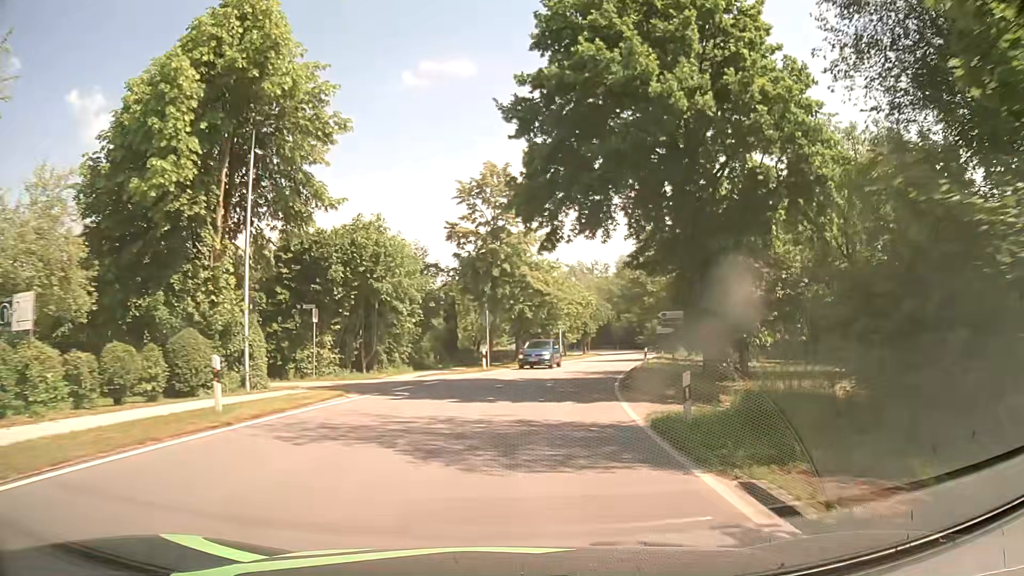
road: secondary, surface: asphalt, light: Day
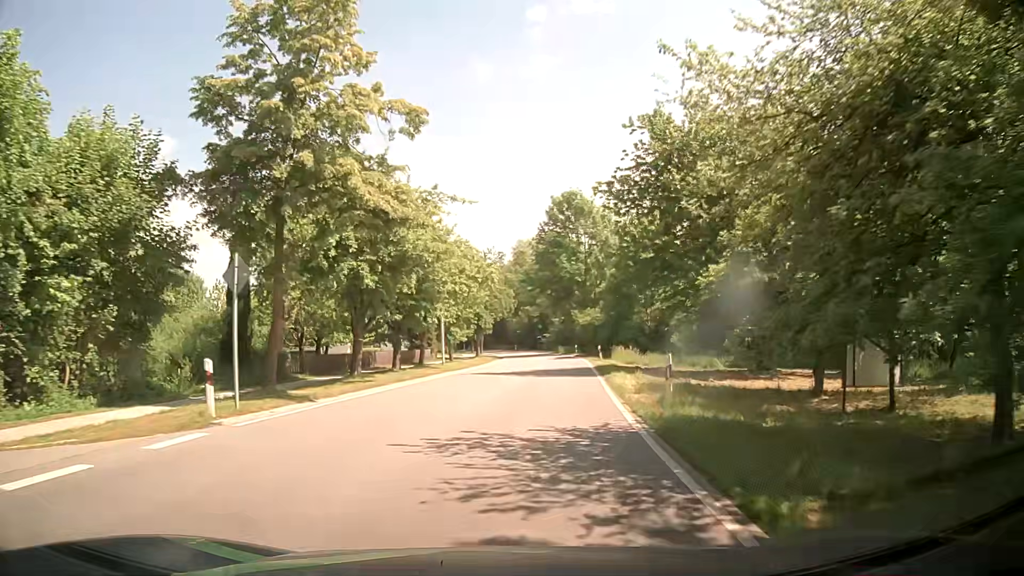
(+1.9, +22.9) m; +9°
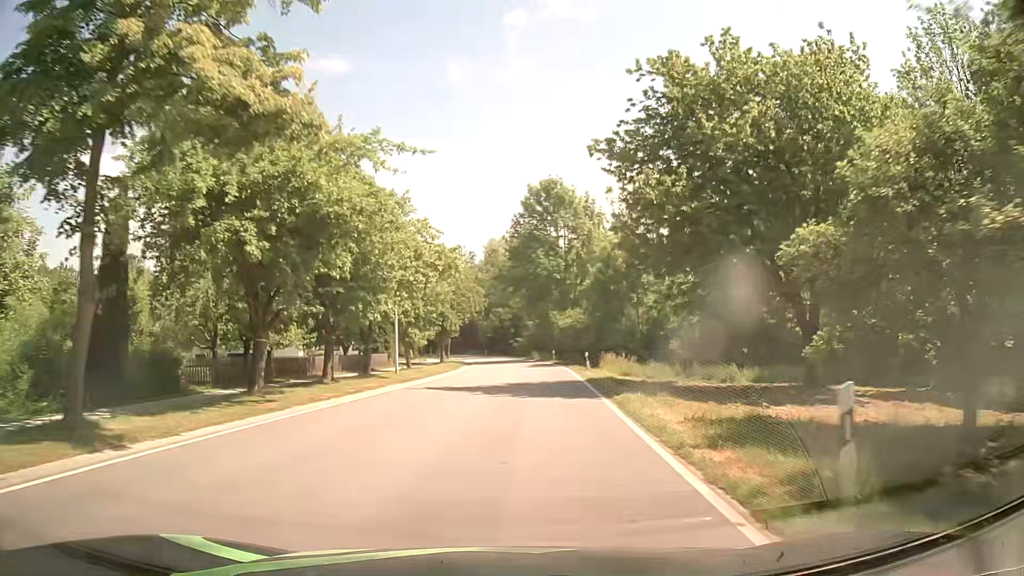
(+0.2, +7.7) m; +3°
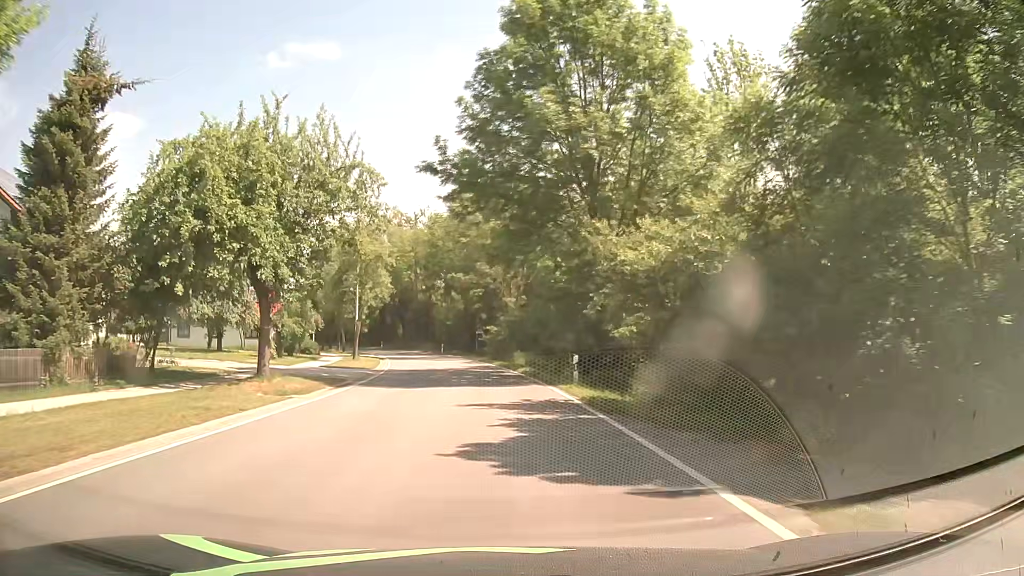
(+1.6, +38.3) m; +2°
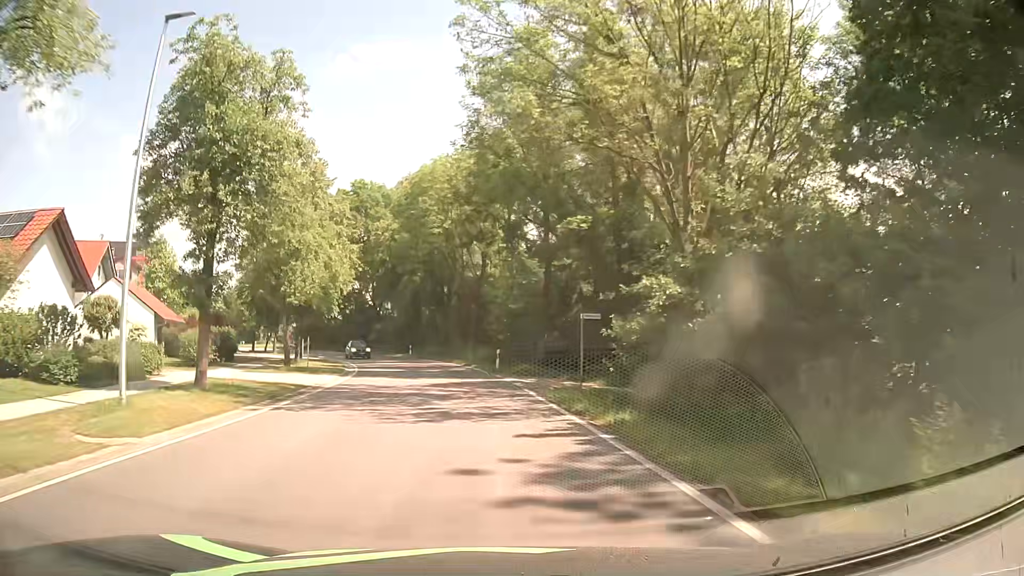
(-2.4, +38.2) m; -6°
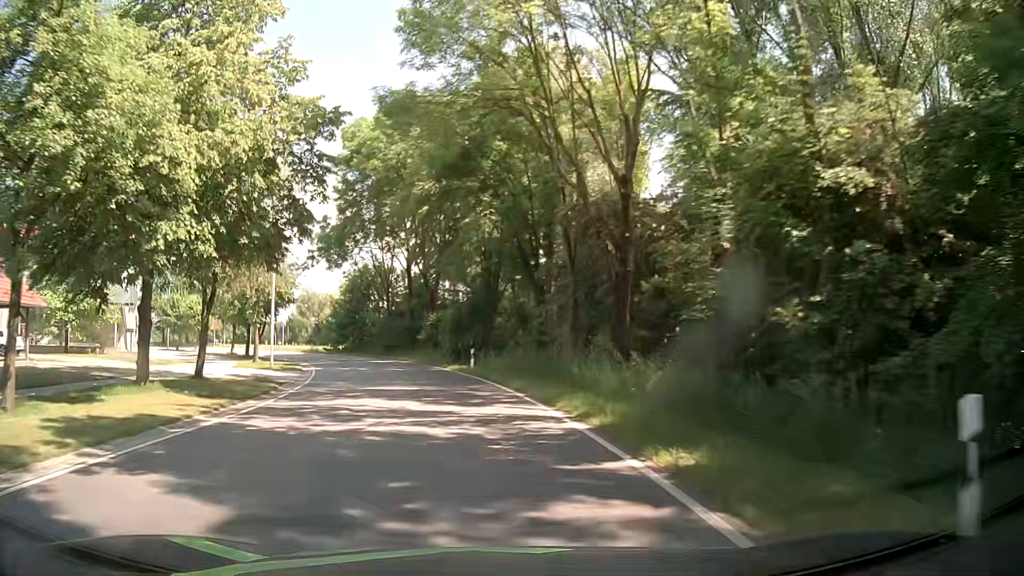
(-2.4, +30.3) m; -9°
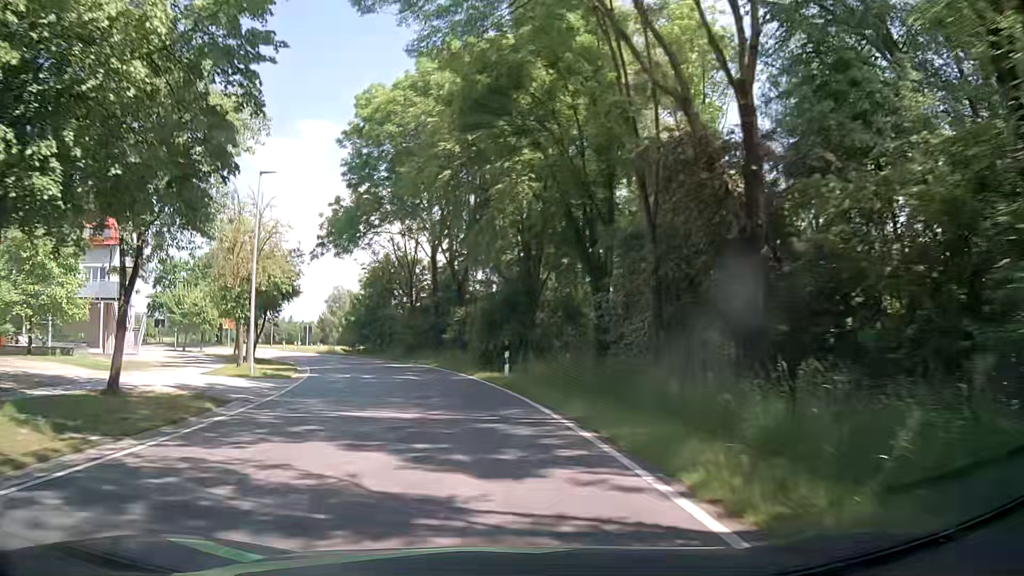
(-0.2, +7.6) m; -2°
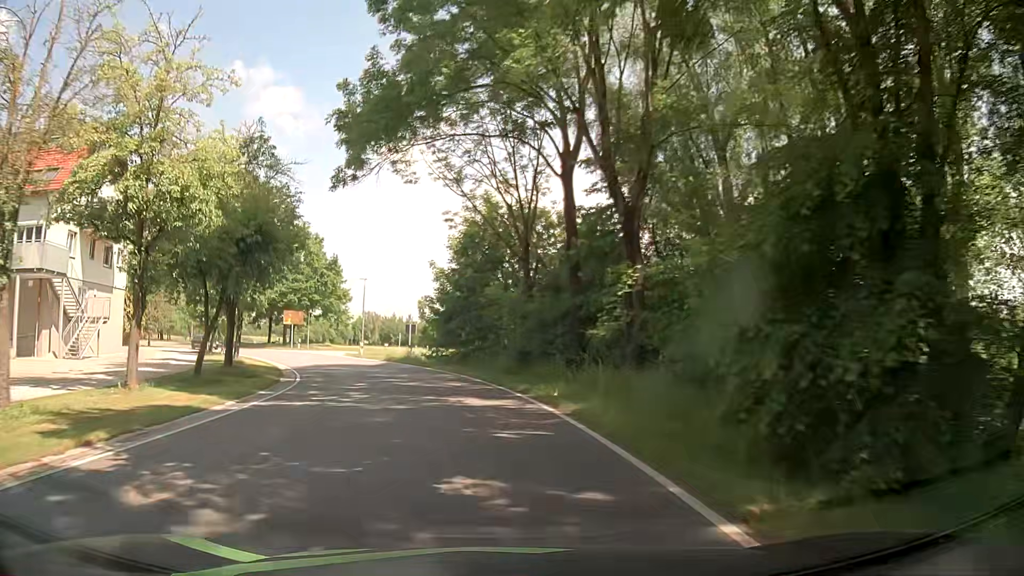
(-2.6, +22.6) m; -13°
(0, +10) (-2, +20) (-4, +30) (-7, +39) (-12, +48) (-17, +56) (-23, +64) (-31, +71) (-38, +77) (-47, +83) m
